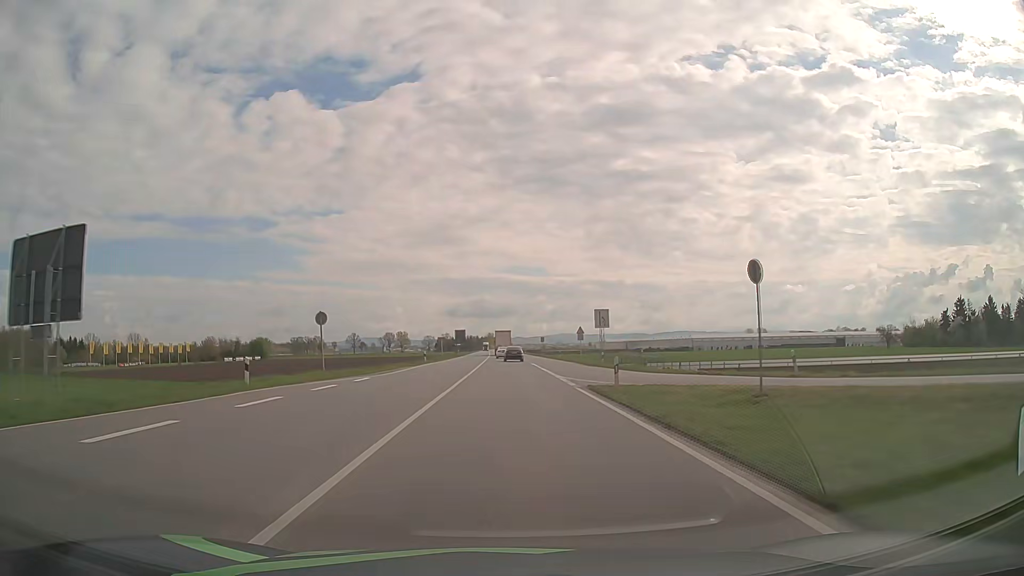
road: primary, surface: asphalt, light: Day
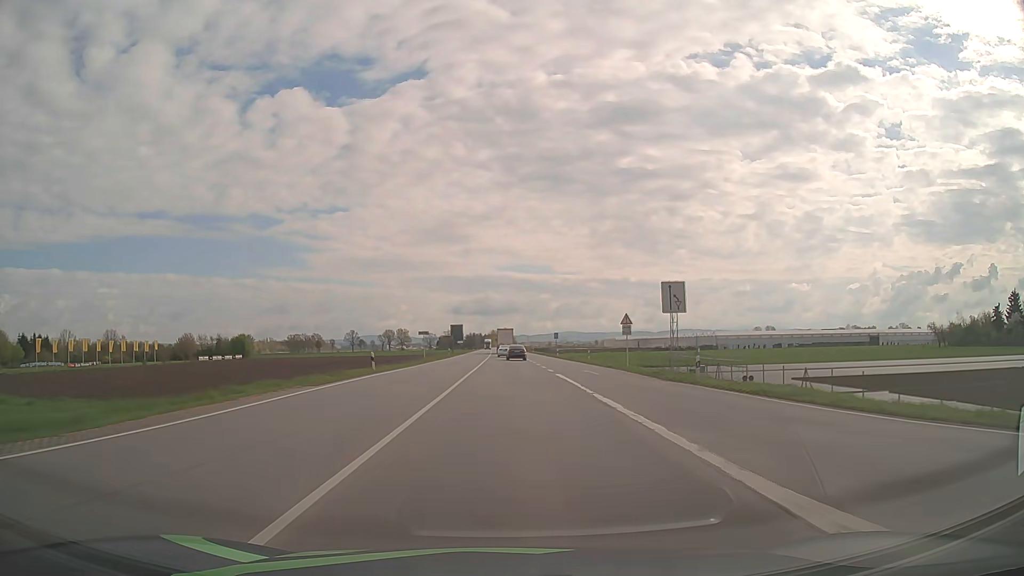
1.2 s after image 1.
(0.0, +24.5) m; 0°
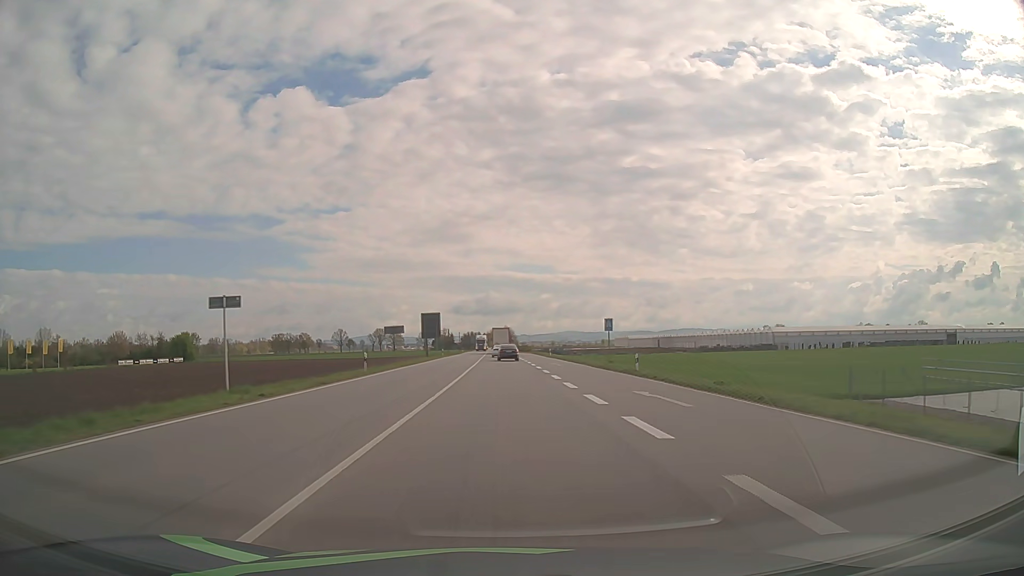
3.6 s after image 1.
(-0.1, +49.9) m; 0°
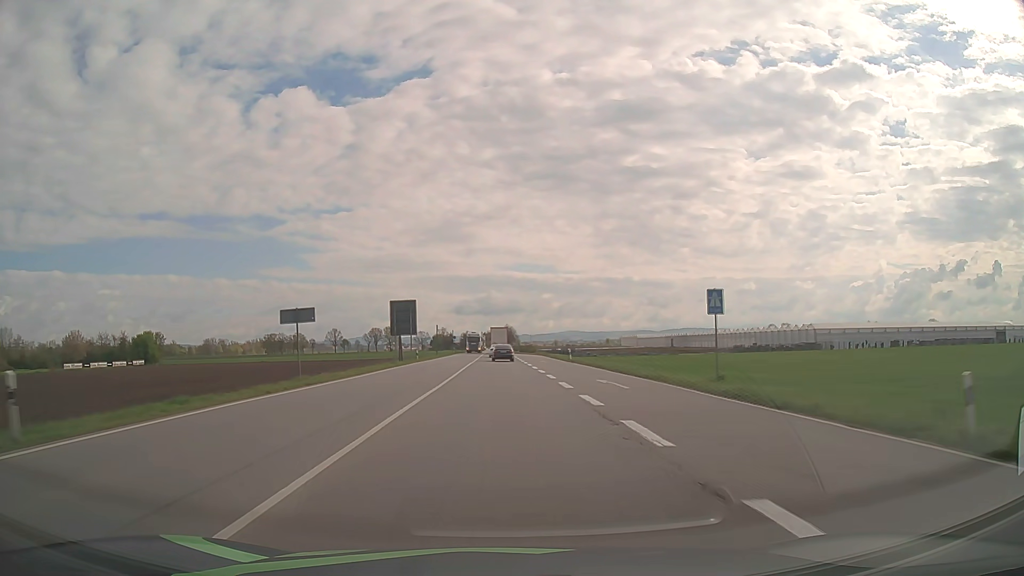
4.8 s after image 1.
(0.0, +25.2) m; 0°
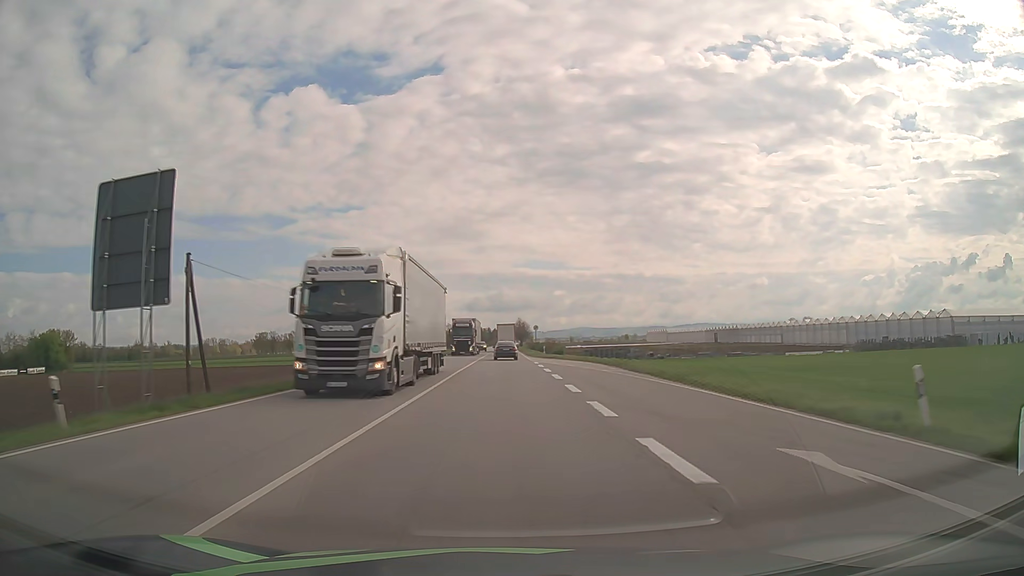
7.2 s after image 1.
(-0.3, +50.7) m; -1°
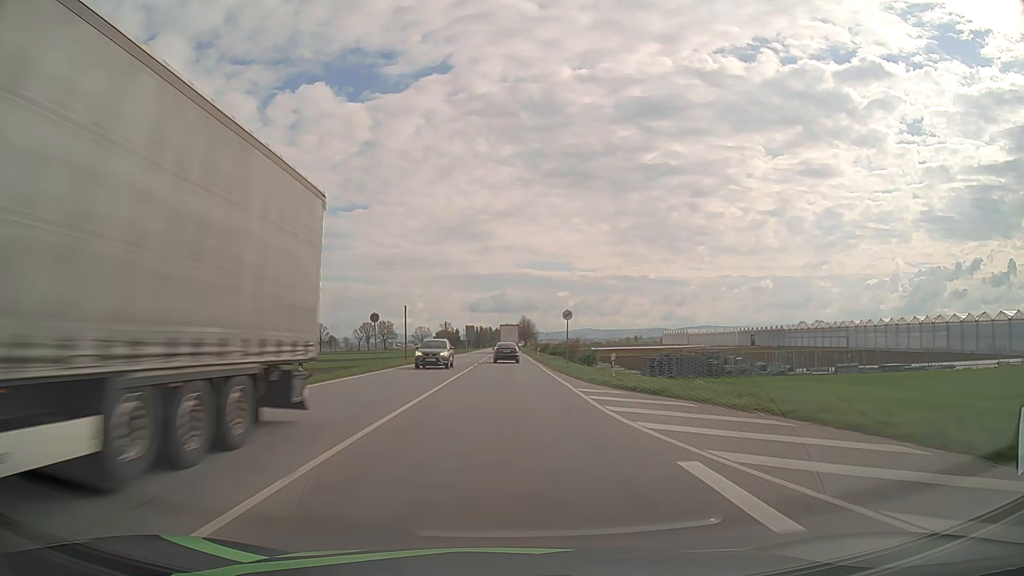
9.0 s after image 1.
(-0.2, +38.1) m; 0°
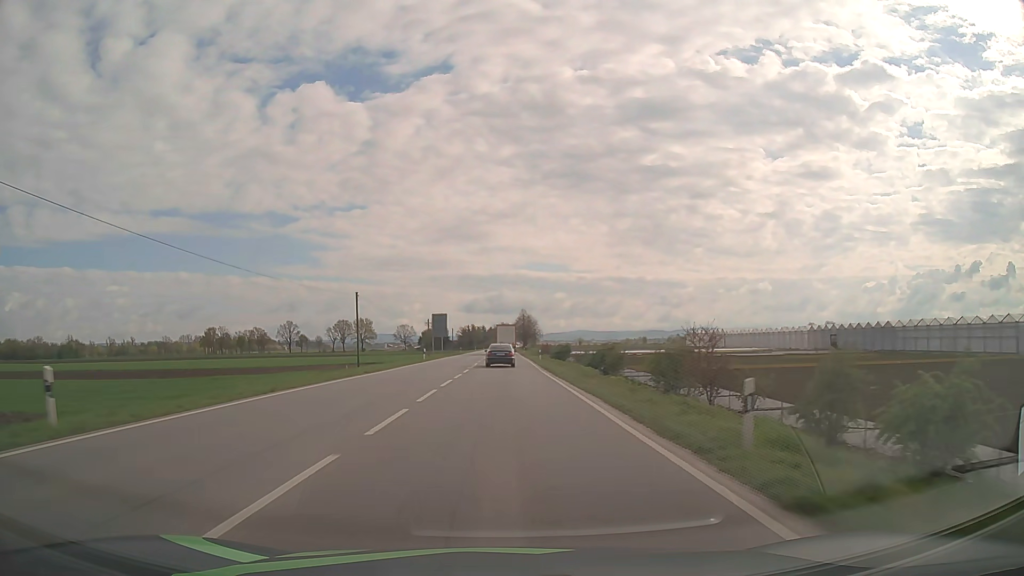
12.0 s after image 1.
(+0.1, +62.1) m; 0°
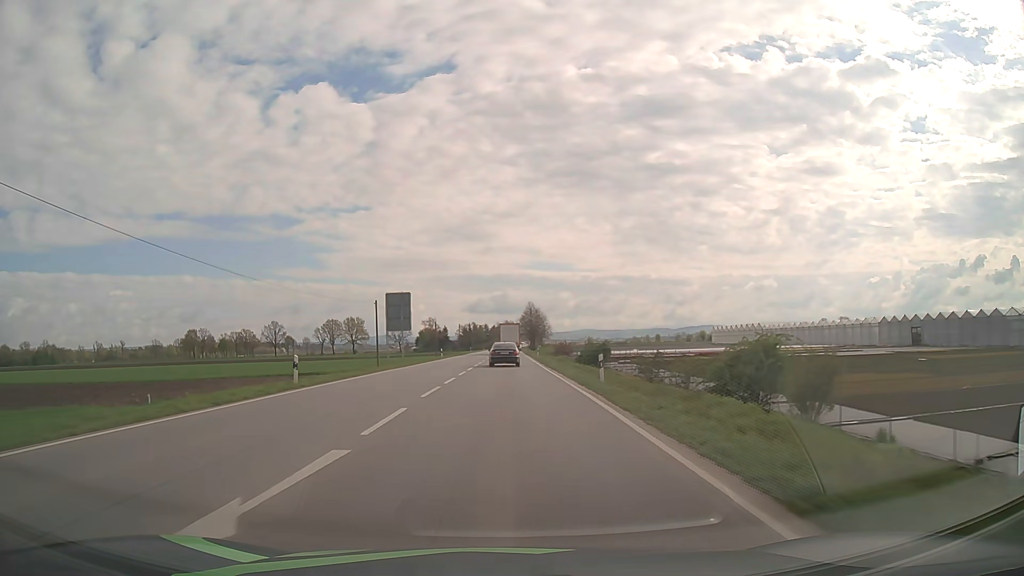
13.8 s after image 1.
(+0.1, +36.6) m; 0°
(0, +10) (0, +20) (0, +30) (0, +40) (0, +50) (0, +60) (0, +70) (0, +80) (0, +90) (0, +100) m
